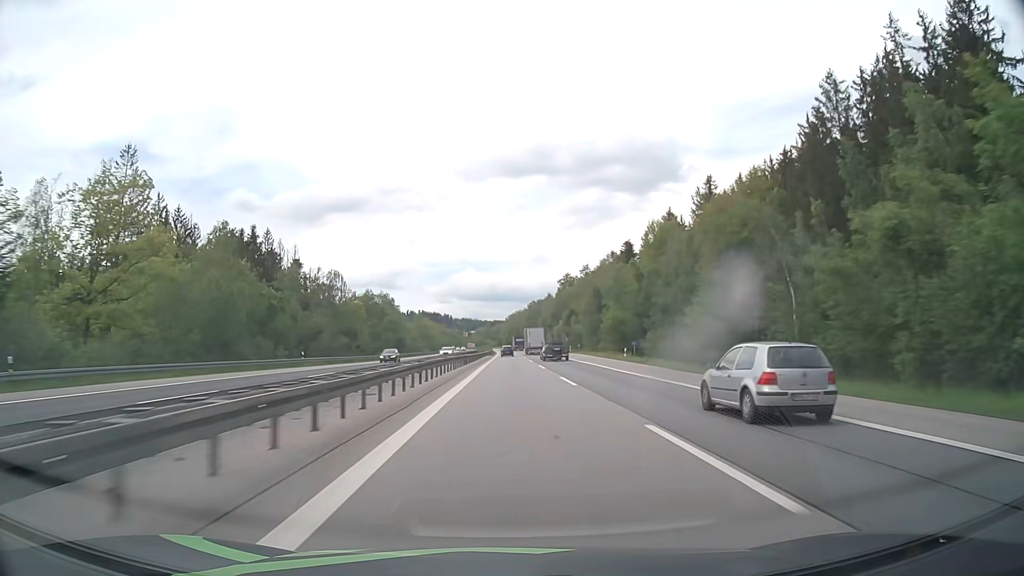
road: motorway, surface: asphalt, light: Day
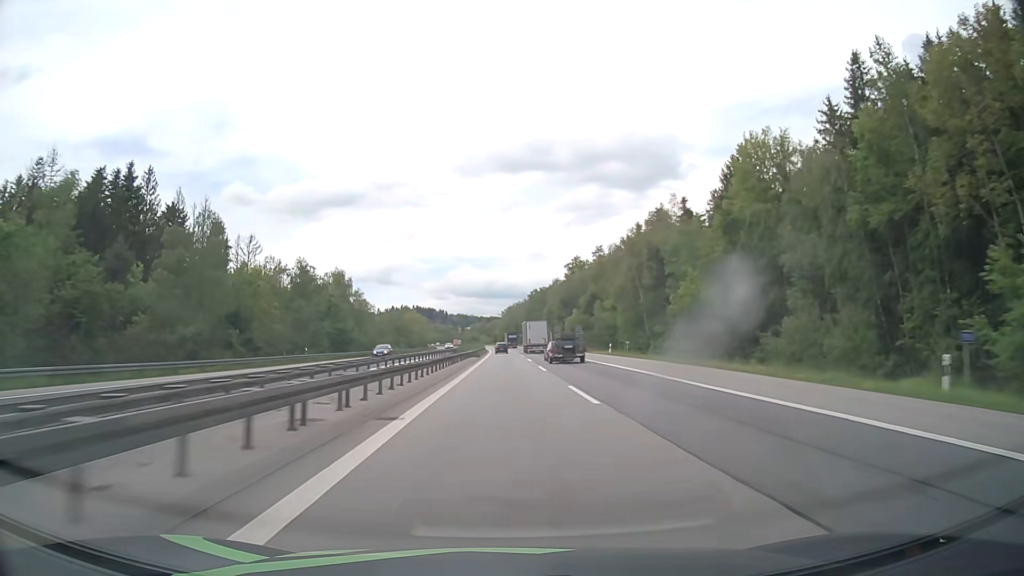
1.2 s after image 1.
(+0.2, +44.5) m; 0°
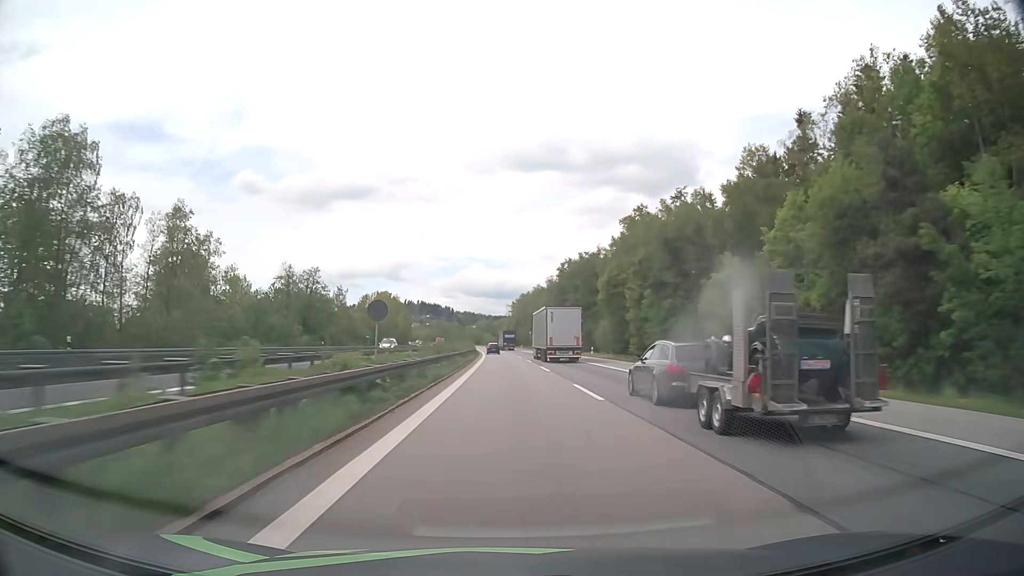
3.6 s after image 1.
(-0.6, +89.0) m; -1°
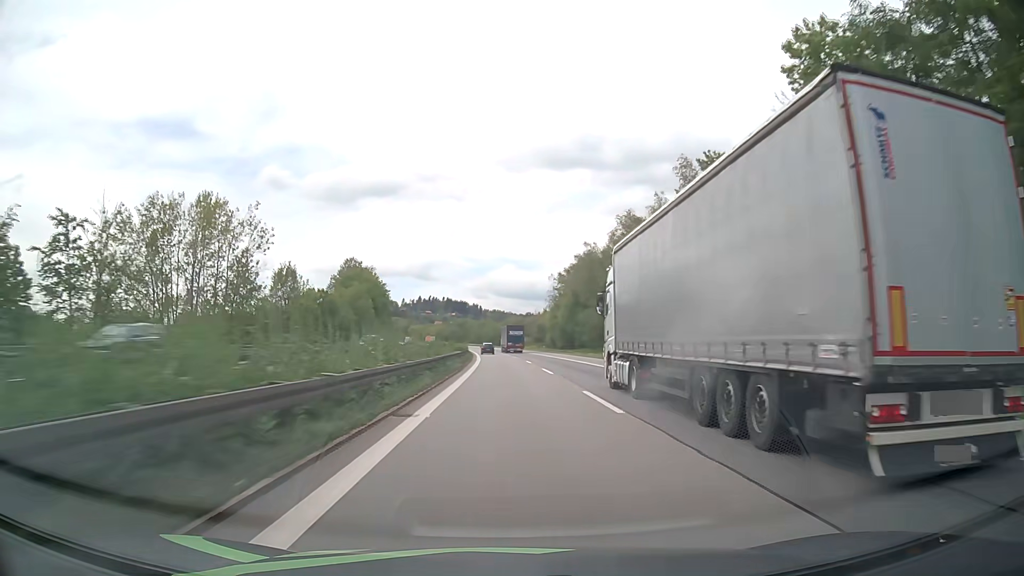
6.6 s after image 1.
(-2.2, +111.3) m; -3°
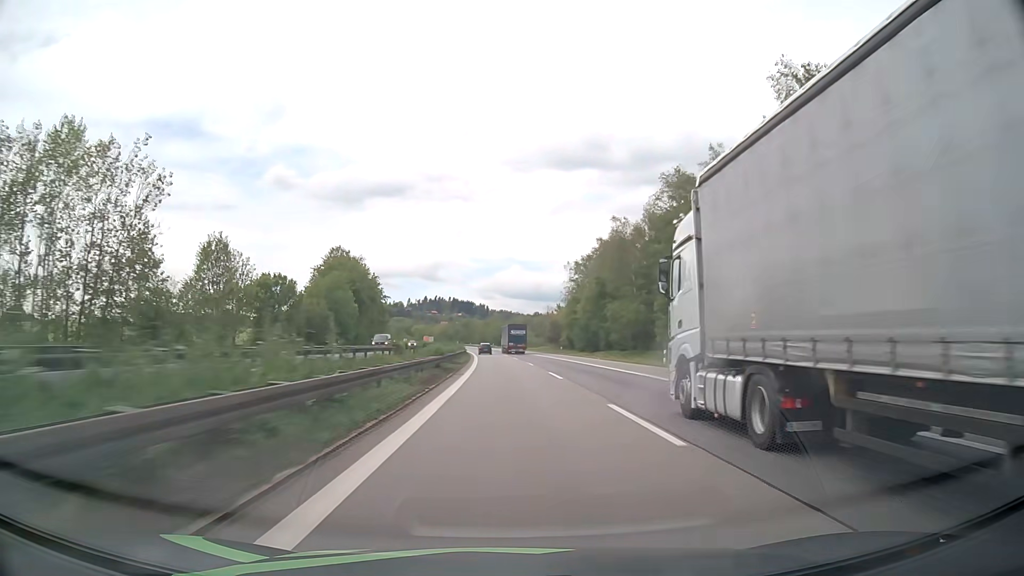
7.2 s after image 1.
(-0.1, +22.3) m; -1°
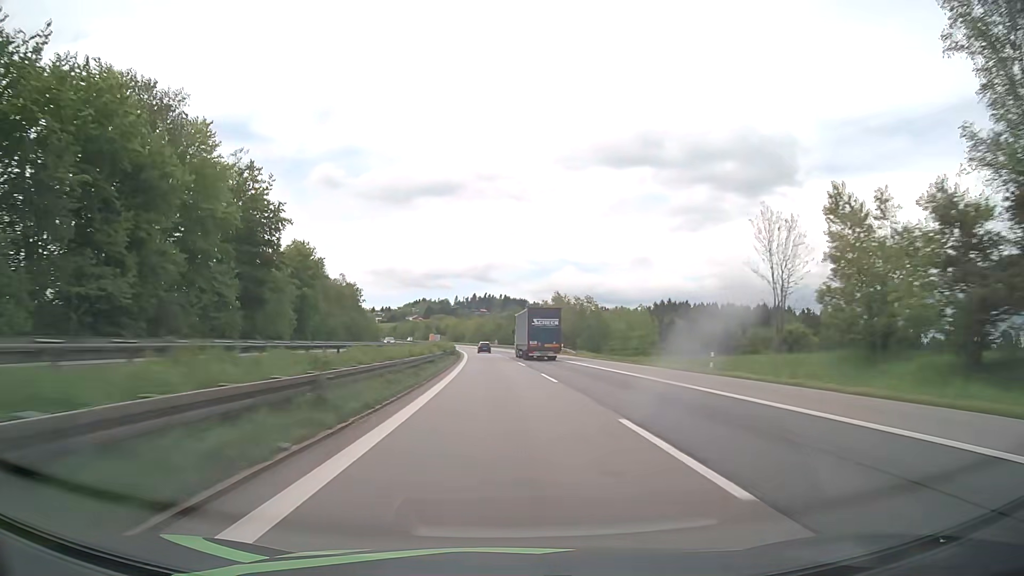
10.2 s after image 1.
(-3.7, +111.1) m; -4°
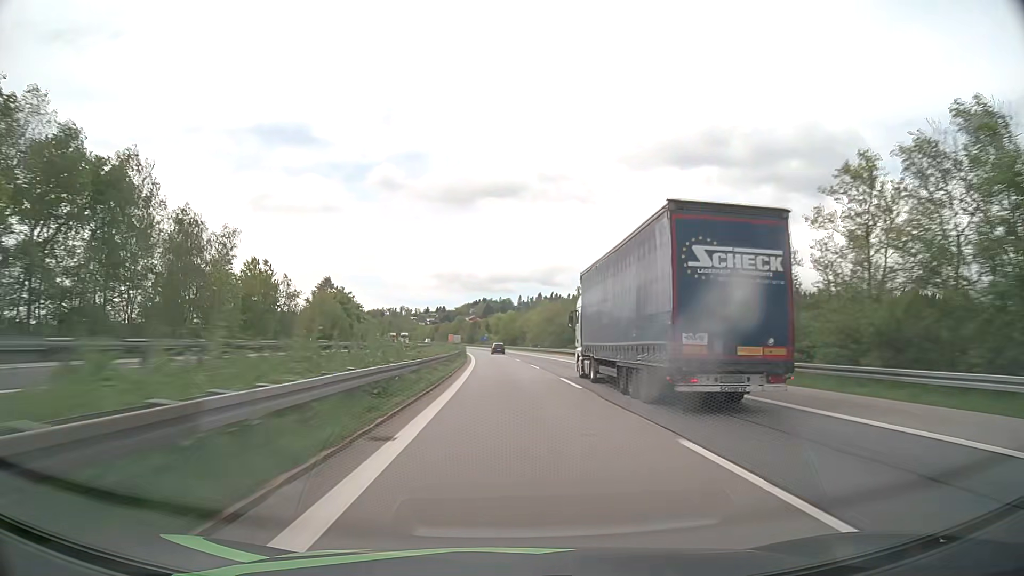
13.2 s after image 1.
(-5.8, +110.8) m; -6°
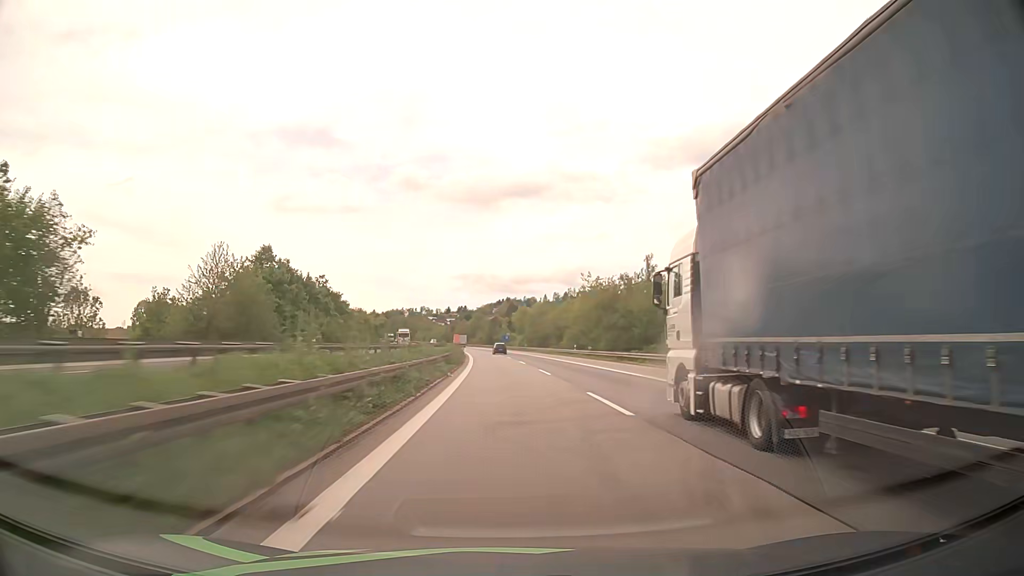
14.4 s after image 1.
(-0.7, +44.4) m; -2°
(0, +10) (0, +20) (0, +30) (-1, +40) (-1, +50) (-2, +60) (-2, +70) (-3, +80) (-4, +90) (-4, +100) m
